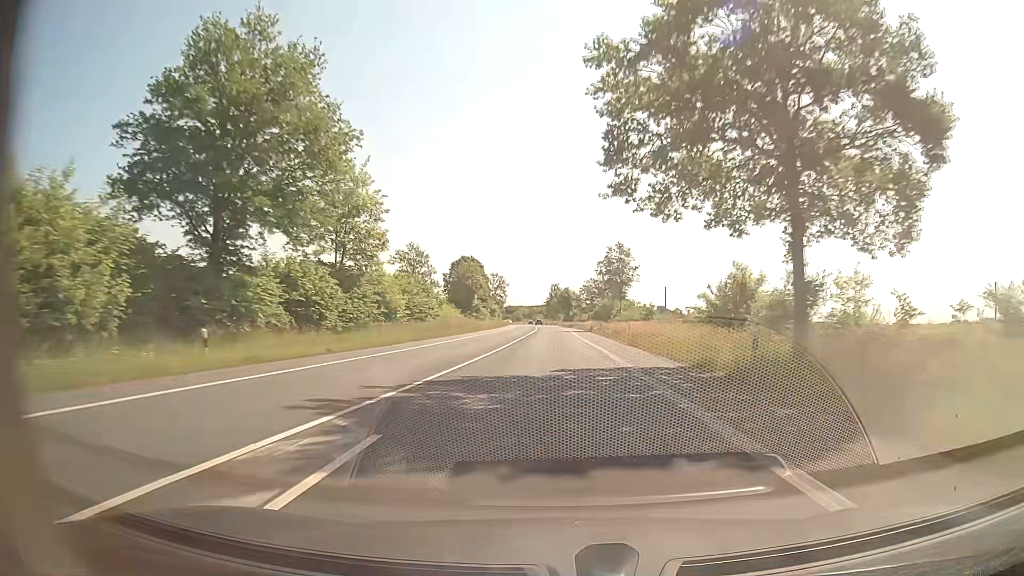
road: secondary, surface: asphalt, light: Day
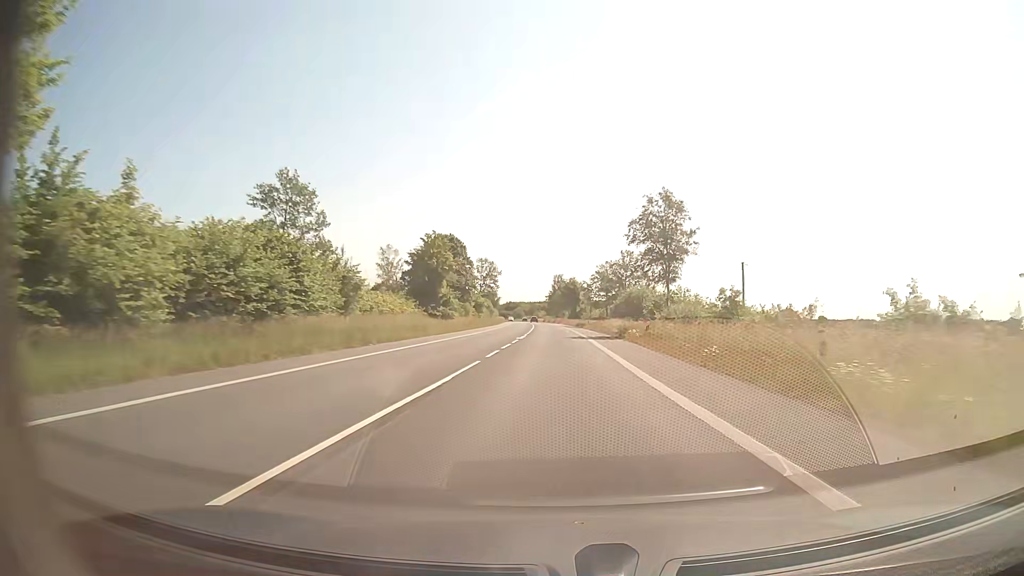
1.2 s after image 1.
(-0.1, +31.7) m; 0°
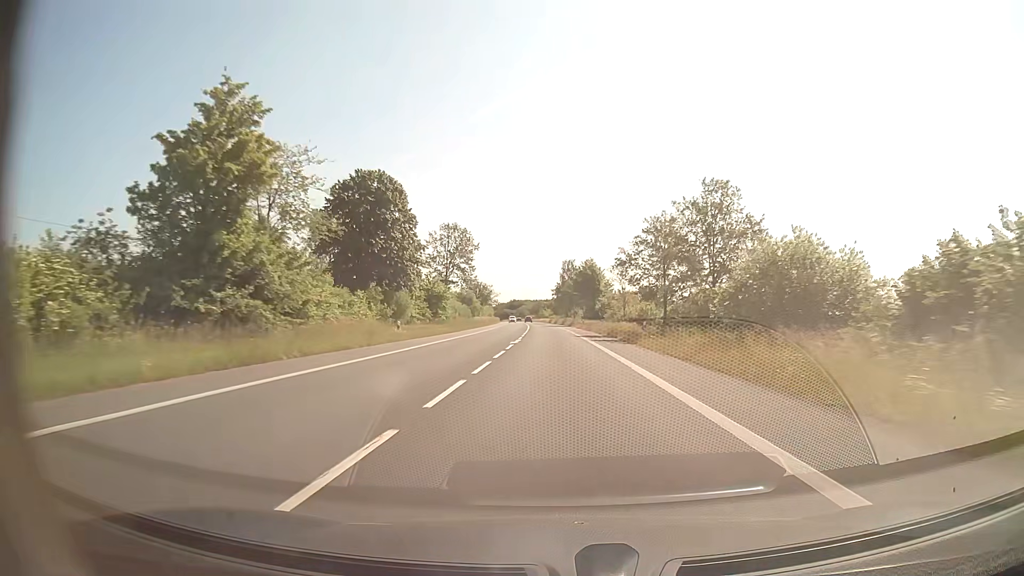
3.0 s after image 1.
(-0.4, +47.5) m; -1°
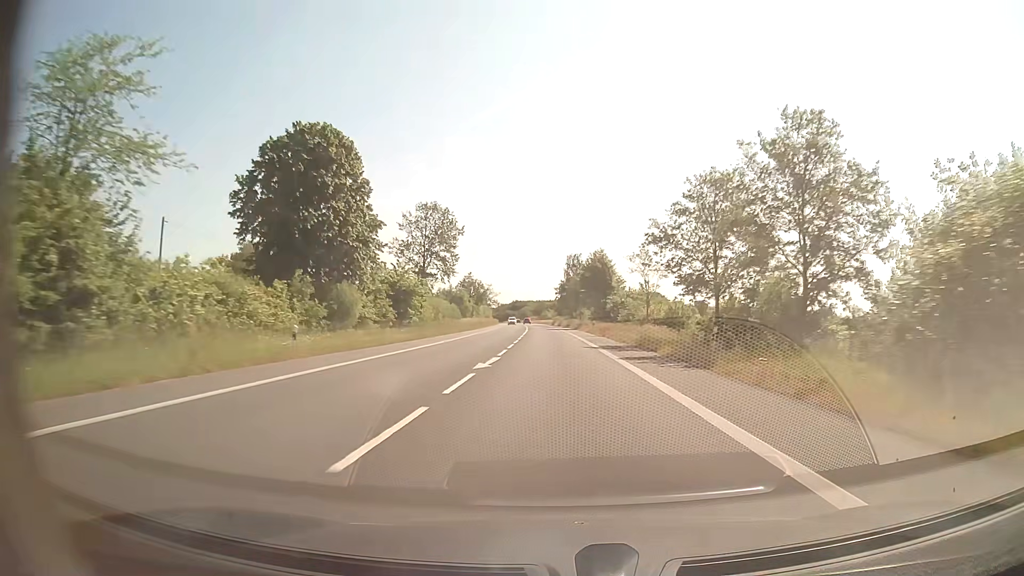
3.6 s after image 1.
(0.0, +15.9) m; 0°
(0, +10) (0, +20) (0, +30) (0, +40) (-1, +50) (-1, +60) (-1, +70) (-1, +80) (-2, +90) (-2, +100) m
